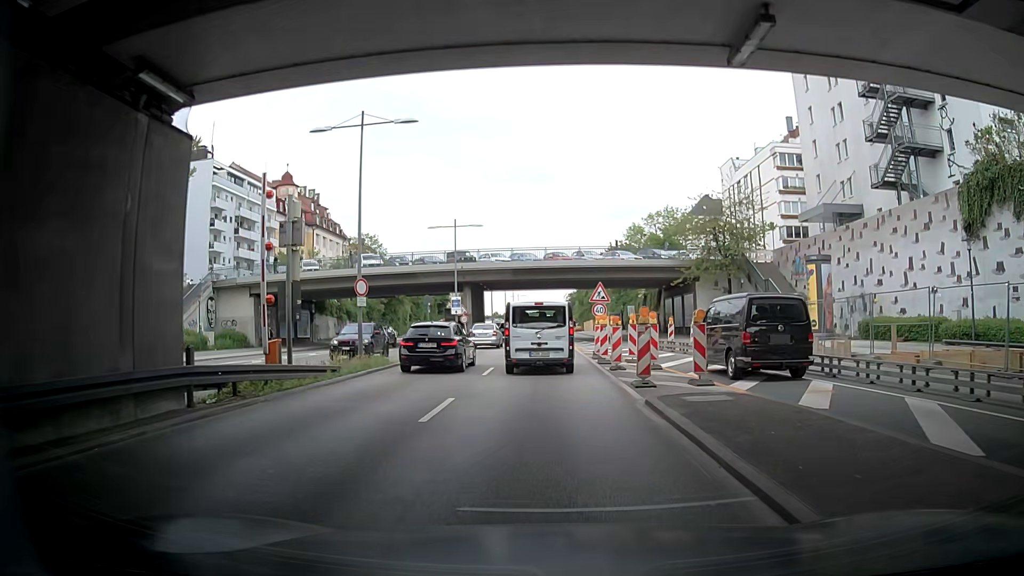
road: trunk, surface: asphalt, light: Day
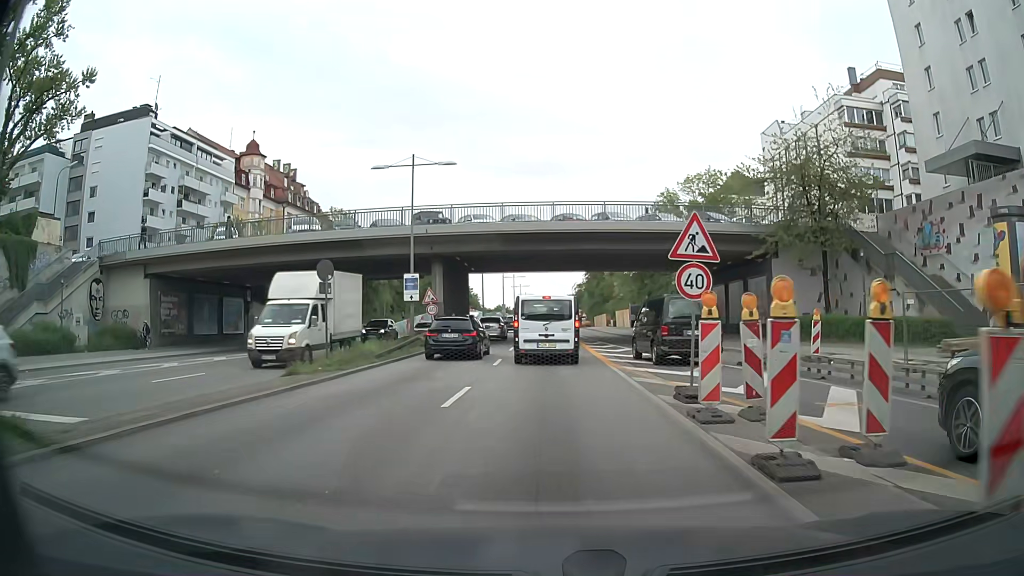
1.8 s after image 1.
(0.0, +17.3) m; 0°
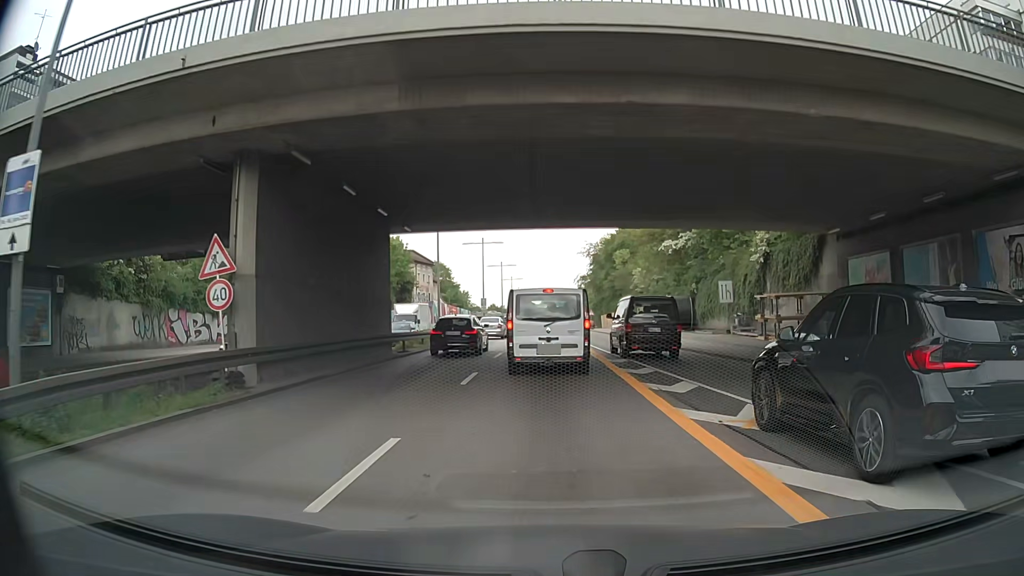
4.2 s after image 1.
(-0.1, +23.7) m; 0°
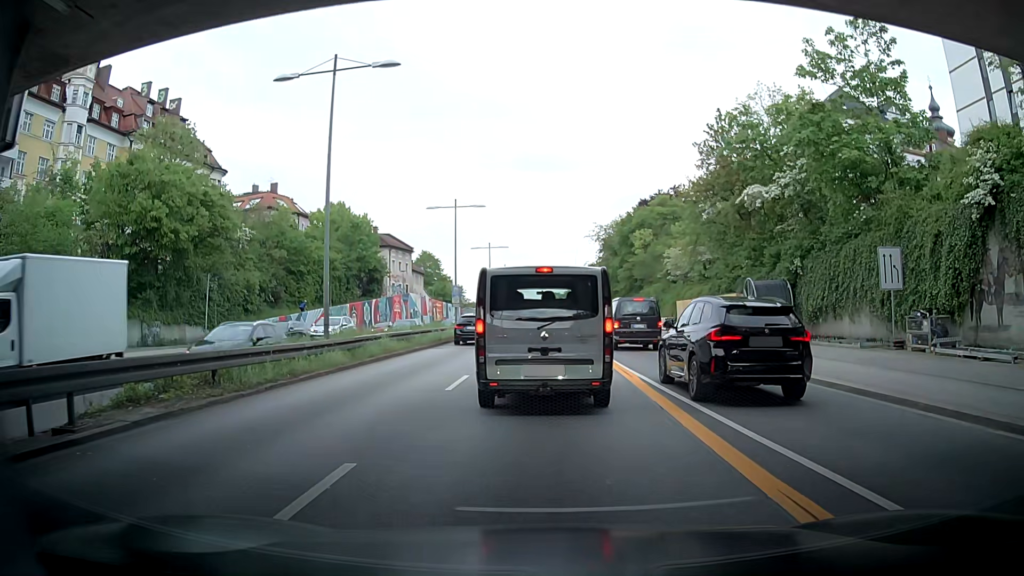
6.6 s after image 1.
(0.0, +19.2) m; +1°
(0, +10) (0, +20) (0, +30) (0, +40) (-1, +50) (-1, +60) (-1, +70) (-1, +80) (-1, +90) (-1, +100) m
